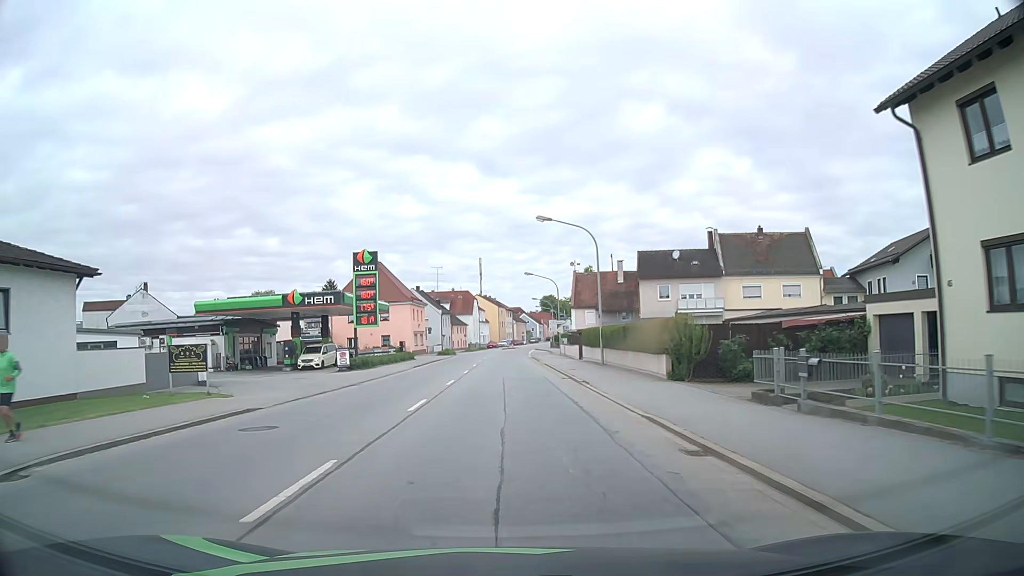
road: primary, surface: asphalt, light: Day
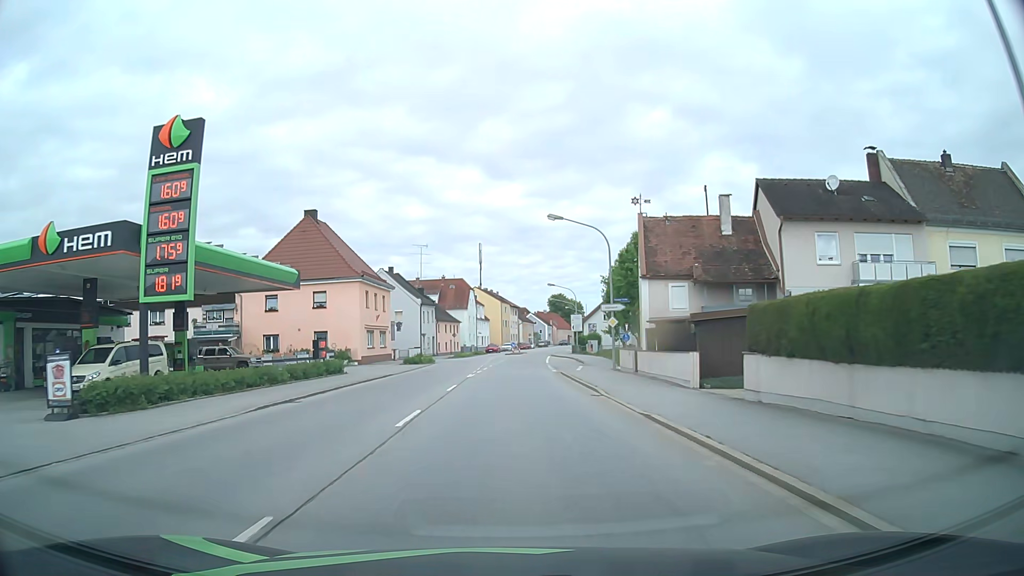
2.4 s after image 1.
(-0.1, +29.8) m; 0°
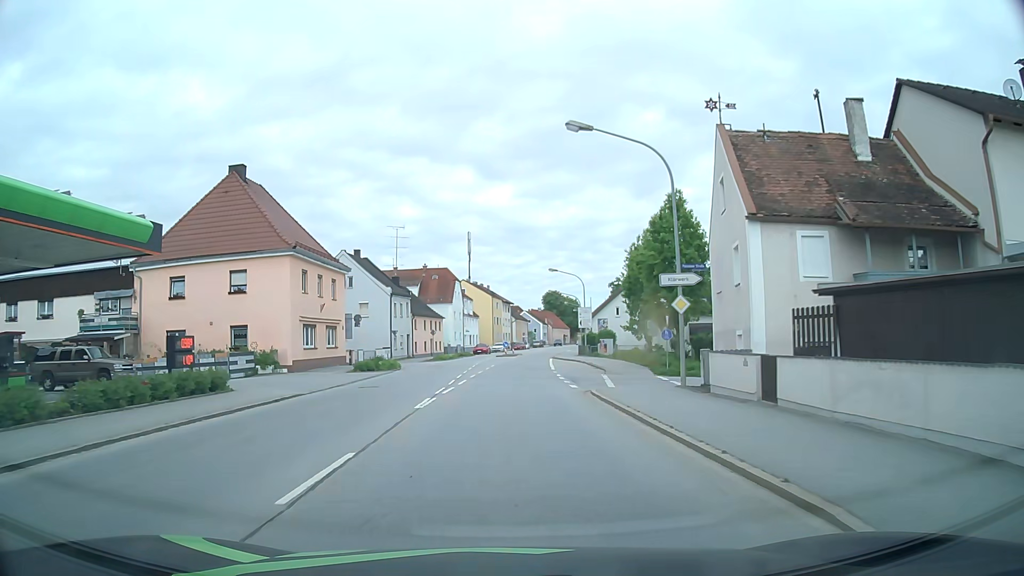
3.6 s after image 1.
(+0.1, +14.8) m; +1°
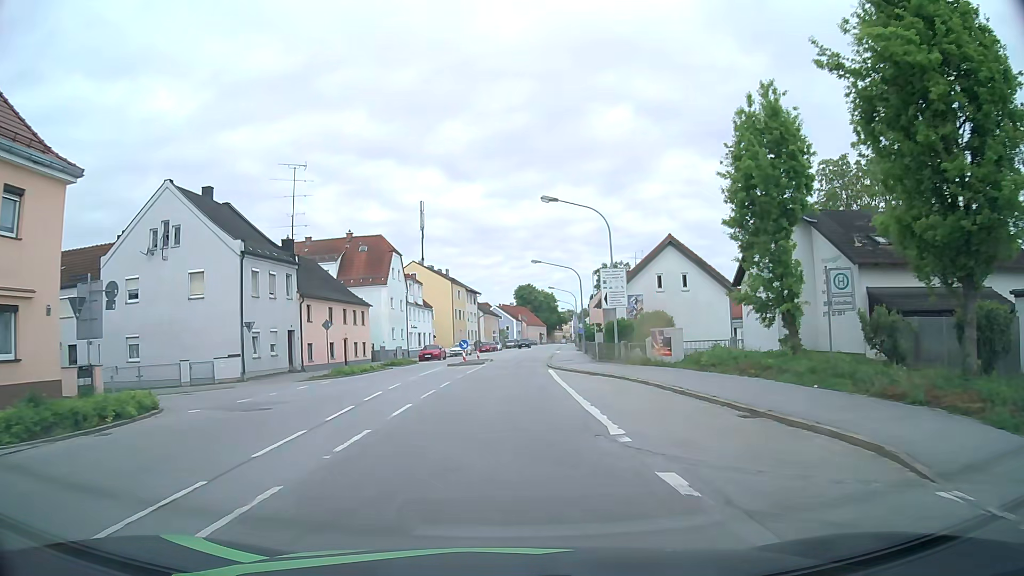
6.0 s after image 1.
(+0.5, +29.2) m; +2°
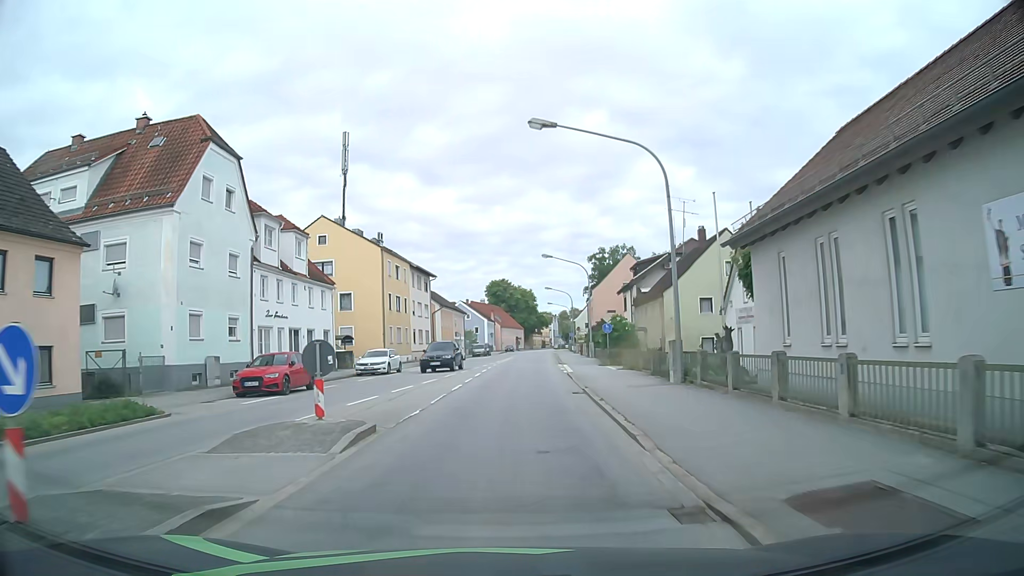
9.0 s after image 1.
(+0.7, +35.7) m; +3°
(0, +10) (0, +20) (+1, +30) (+1, +40) (+2, +50) (+2, +60) (+3, +70) (+3, +80) (+4, +90) (+4, +100) m
